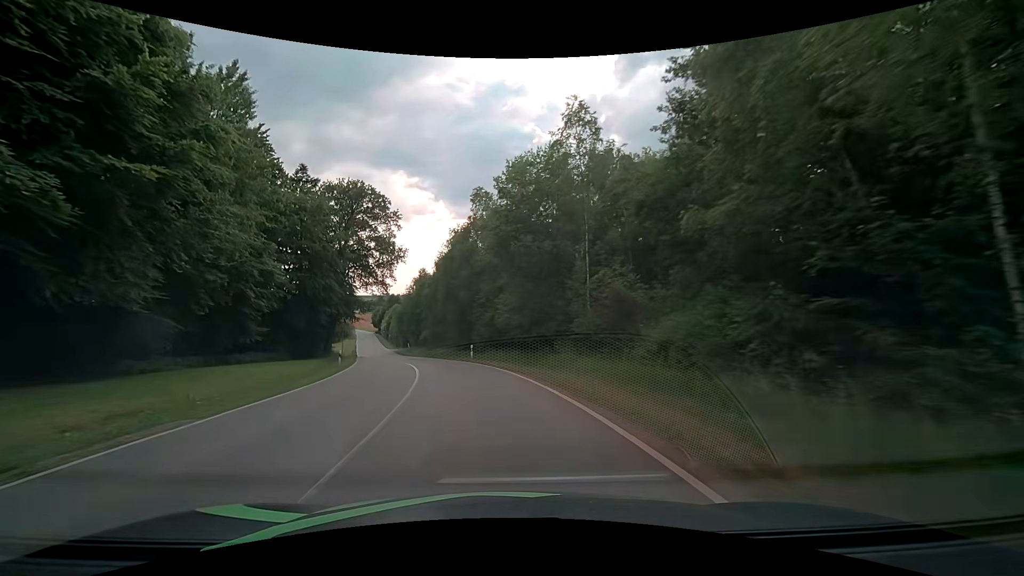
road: tertiary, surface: asphalt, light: Day
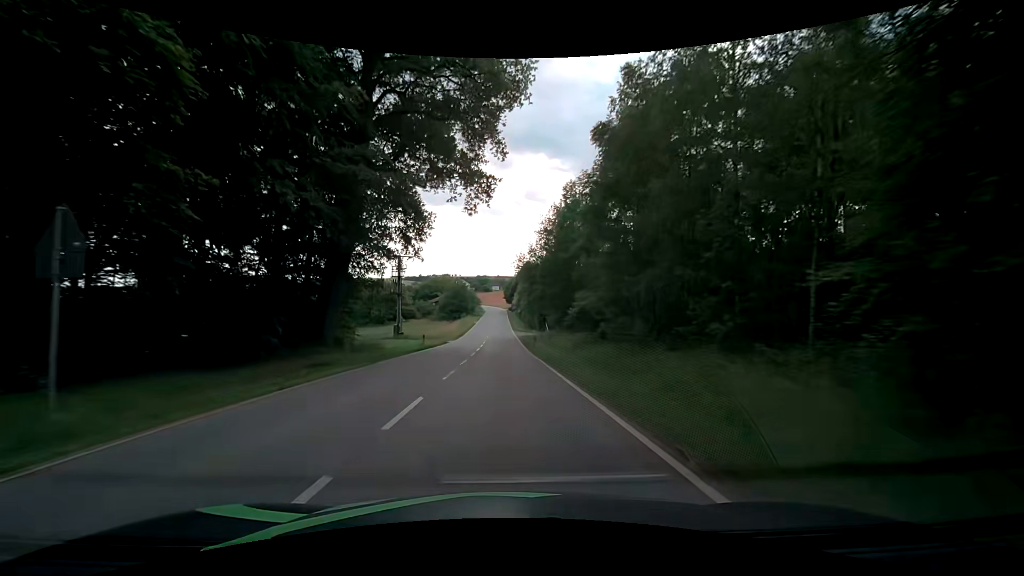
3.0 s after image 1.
(-7.6, +45.5) m; -15°
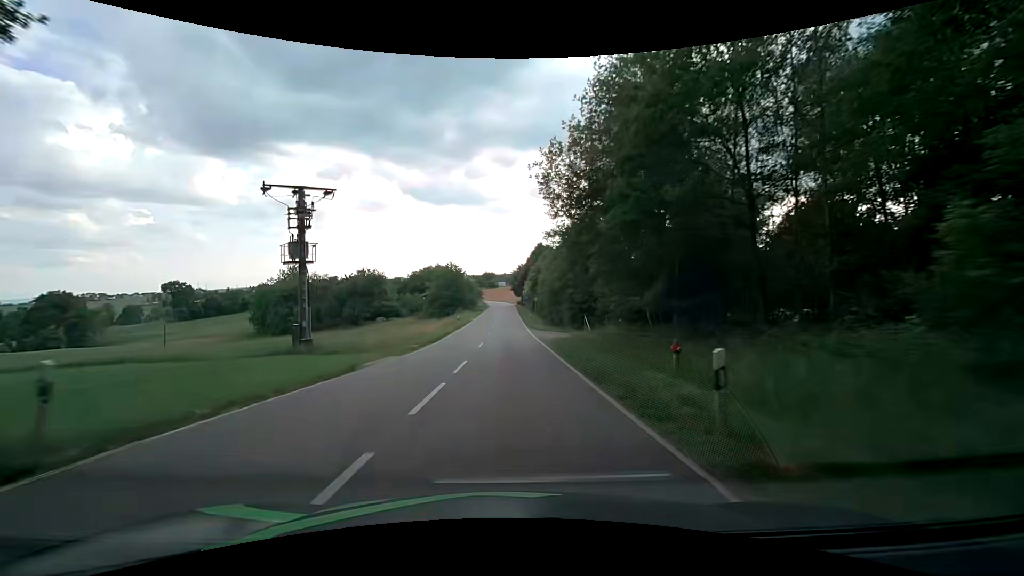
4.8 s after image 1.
(-0.6, +29.5) m; 0°
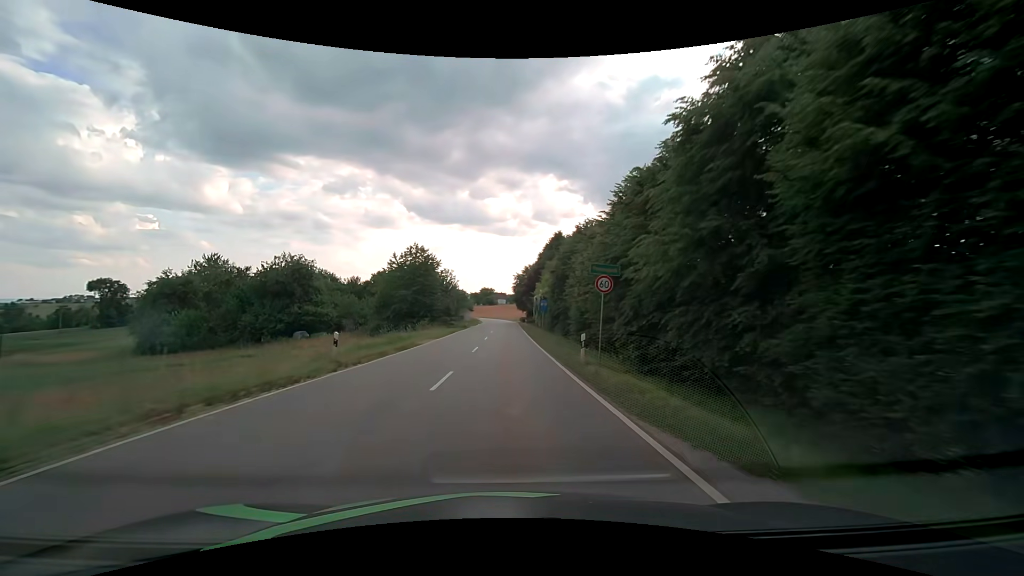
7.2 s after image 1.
(-1.0, +39.4) m; -1°
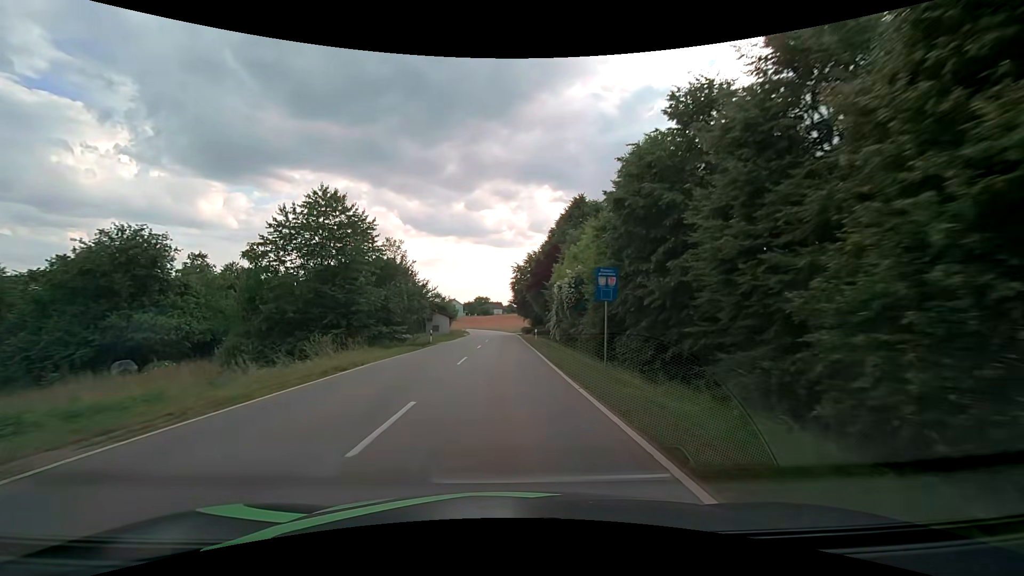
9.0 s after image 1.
(+0.1, +28.8) m; 0°
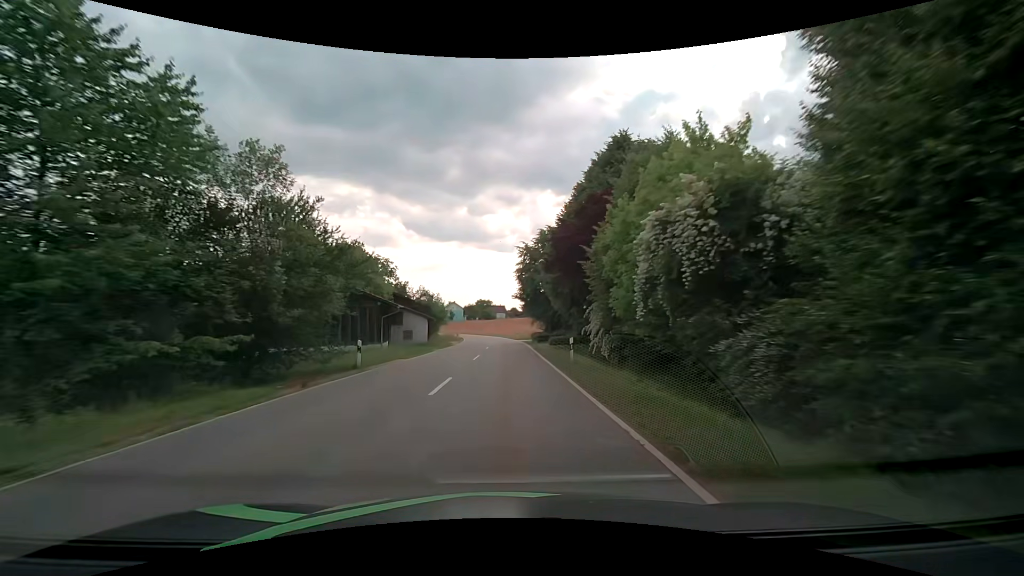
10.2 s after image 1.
(-0.1, +19.0) m; 0°
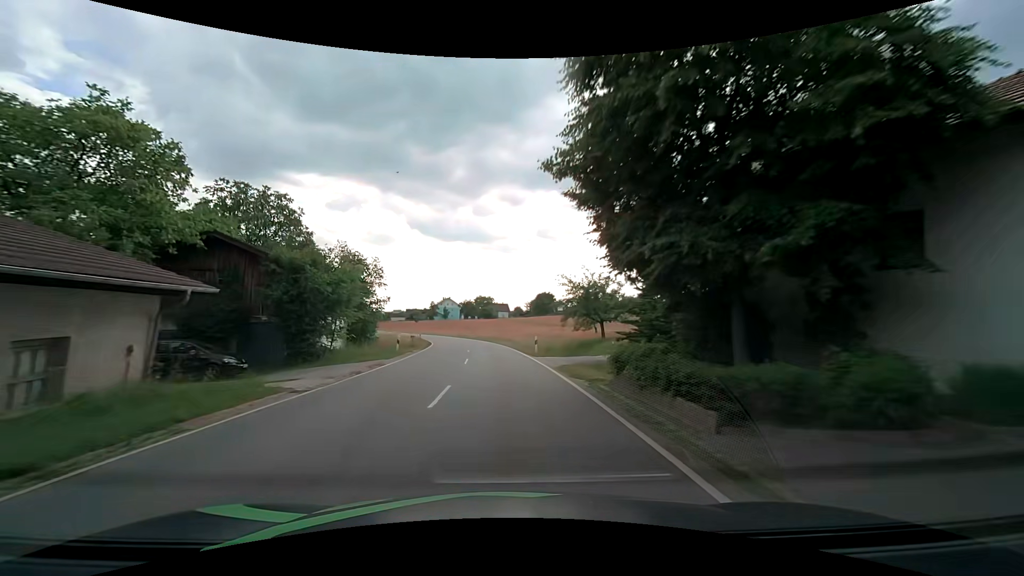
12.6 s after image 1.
(-0.4, +37.9) m; 0°
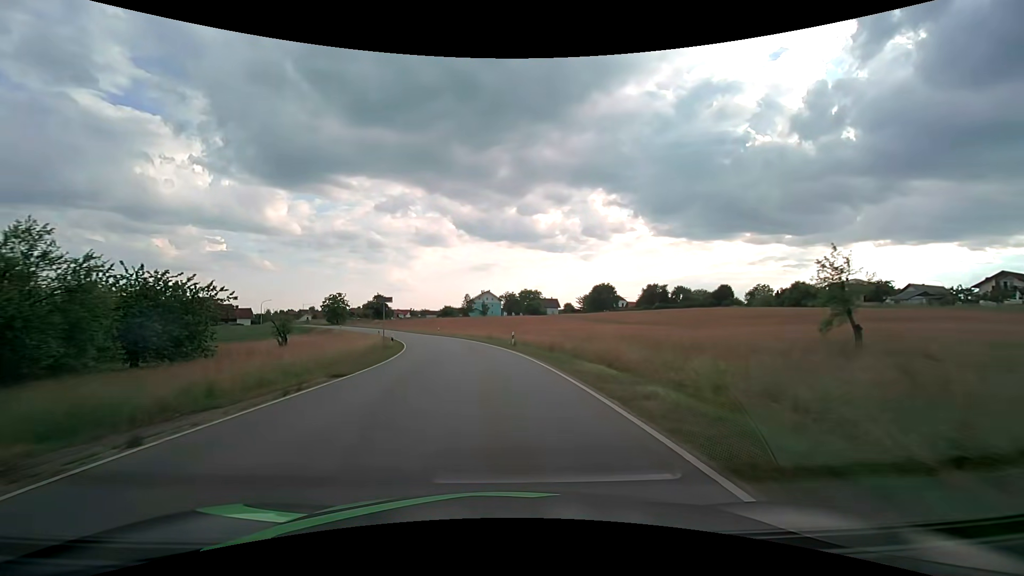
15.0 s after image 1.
(-1.8, +37.8) m; -6°
(0, +10) (-1, +20) (-2, +30) (-3, +40) (-5, +50) (-8, +59) (-11, +69) (-15, +78) (-20, +87) (-25, +96) m
